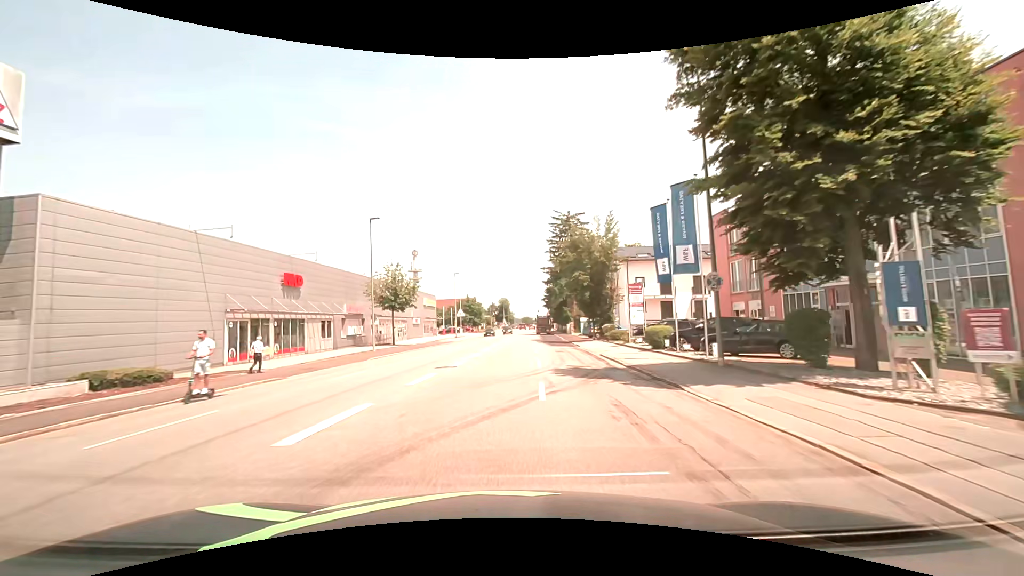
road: tertiary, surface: asphalt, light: Day
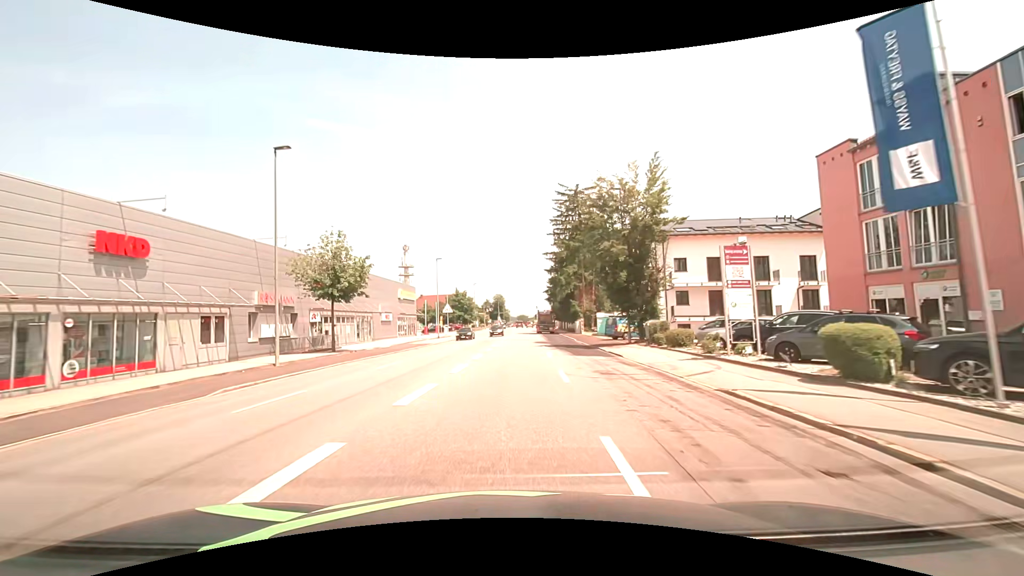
(0.0, +15.3) m; +1°
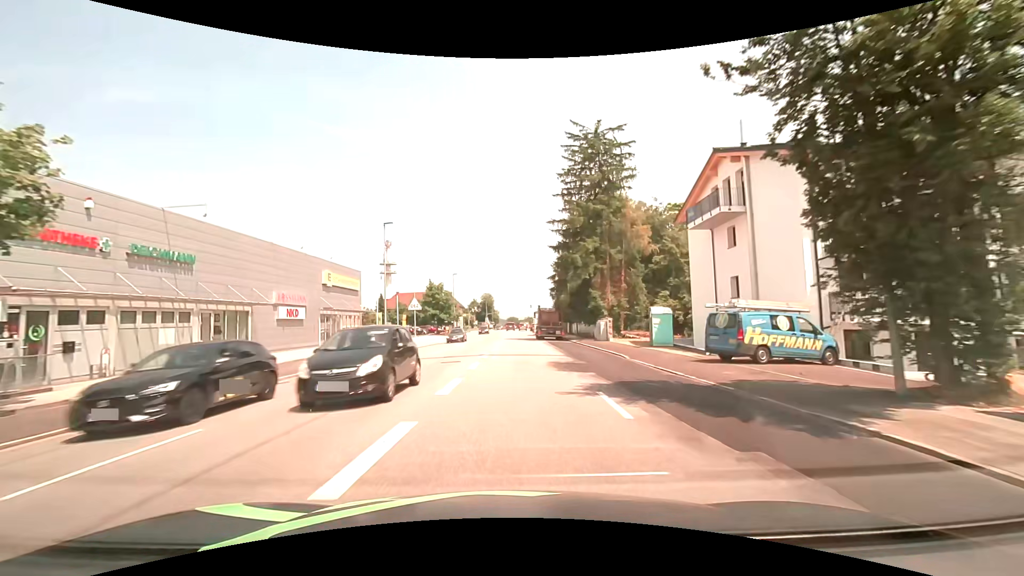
(-0.1, +22.7) m; 0°
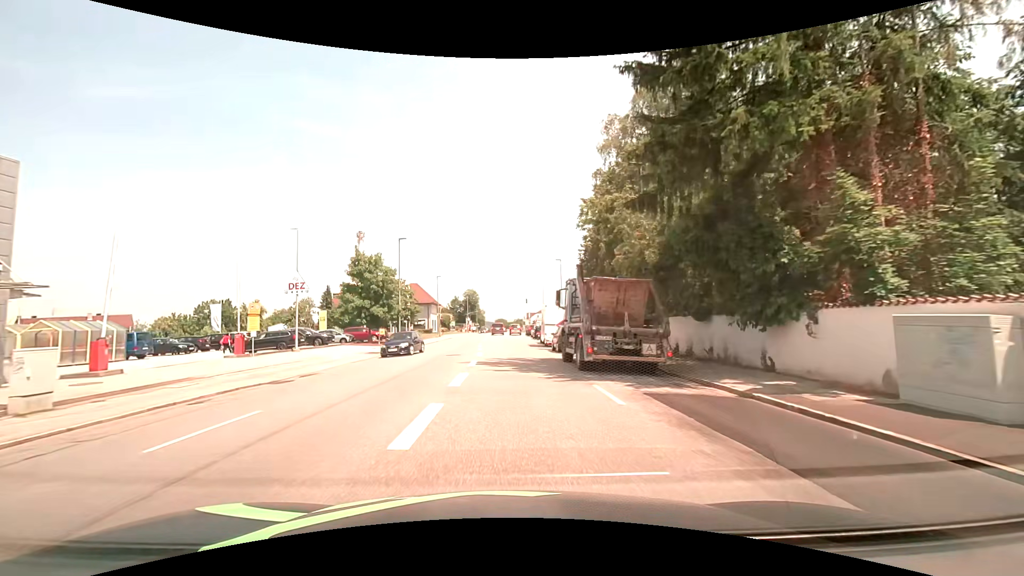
(+0.4, +34.2) m; +1°
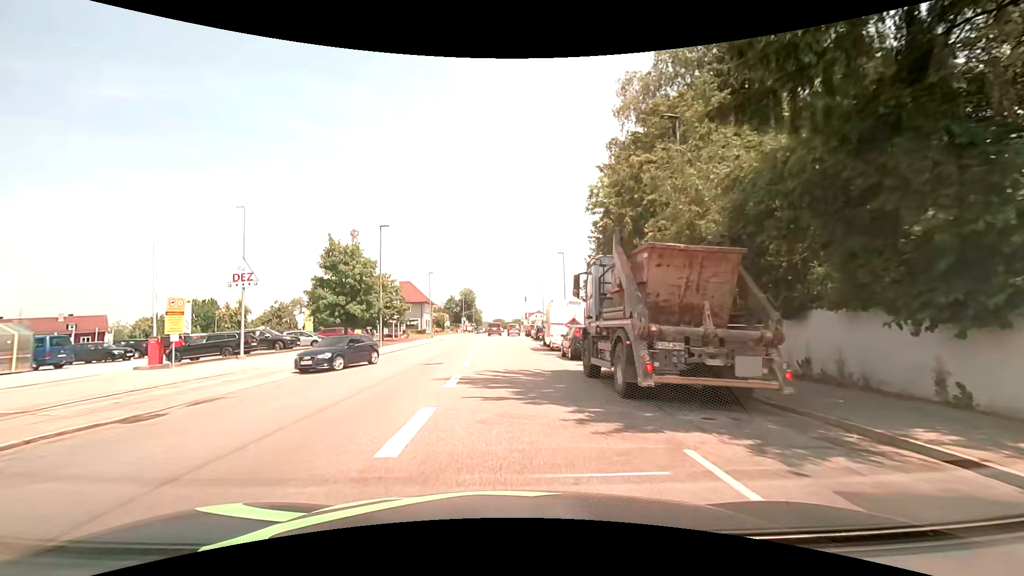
(0.0, +6.2) m; 0°
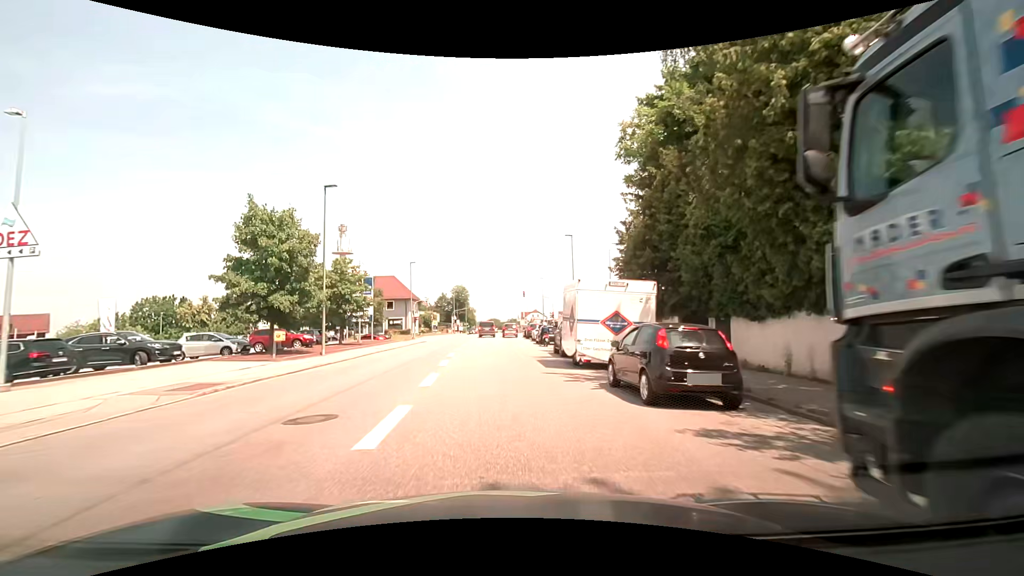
(0.0, +11.8) m; 0°
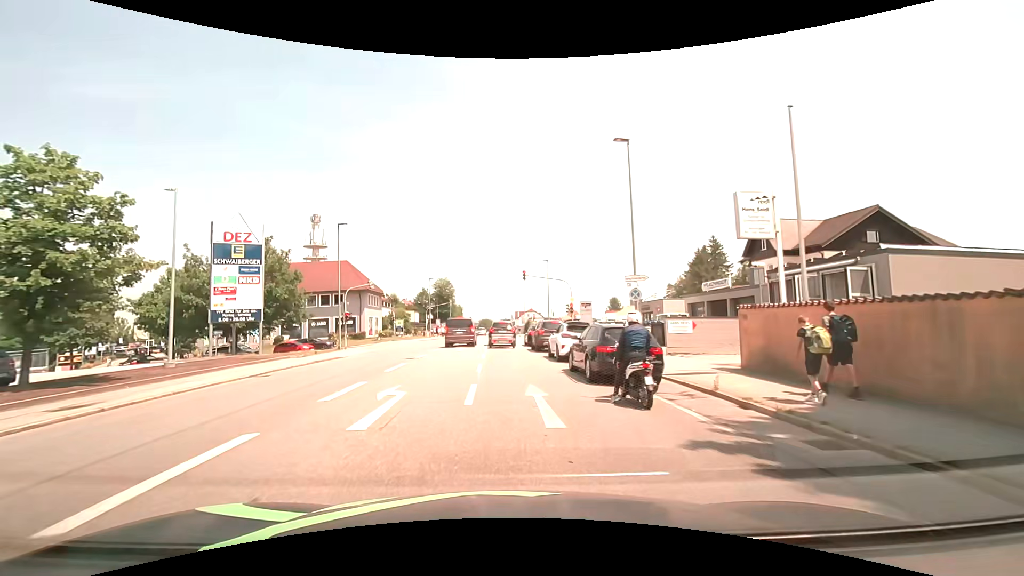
(+0.3, +25.6) m; +1°
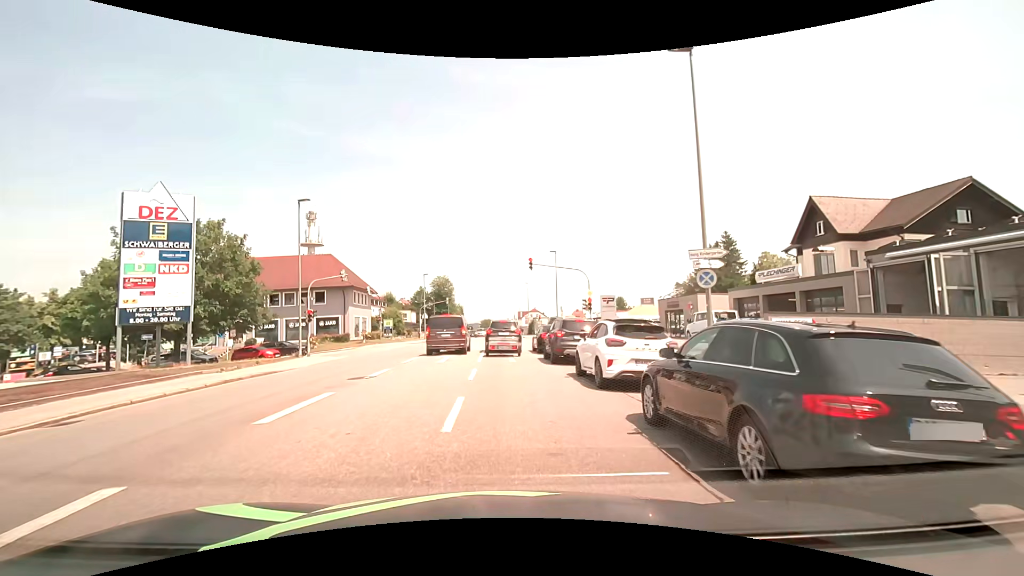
(0.0, +7.9) m; -1°
(0, +10) (0, +20) (0, +30) (0, +40) (0, +50) (0, +60) (0, +70) (-1, +80) (-1, +90) (-1, +100) m
